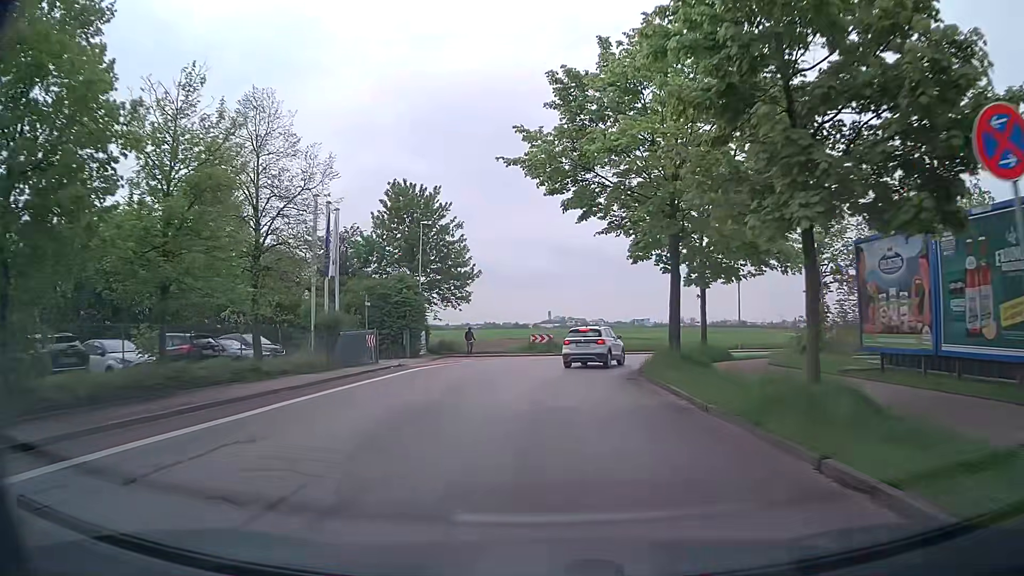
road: tertiary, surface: asphalt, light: Day
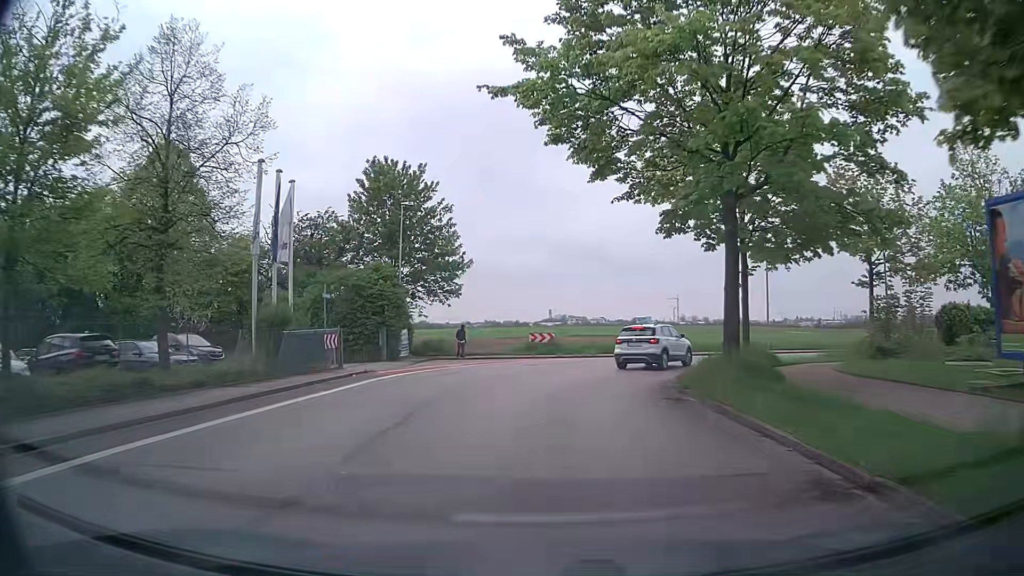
(0.0, +6.1) m; 0°
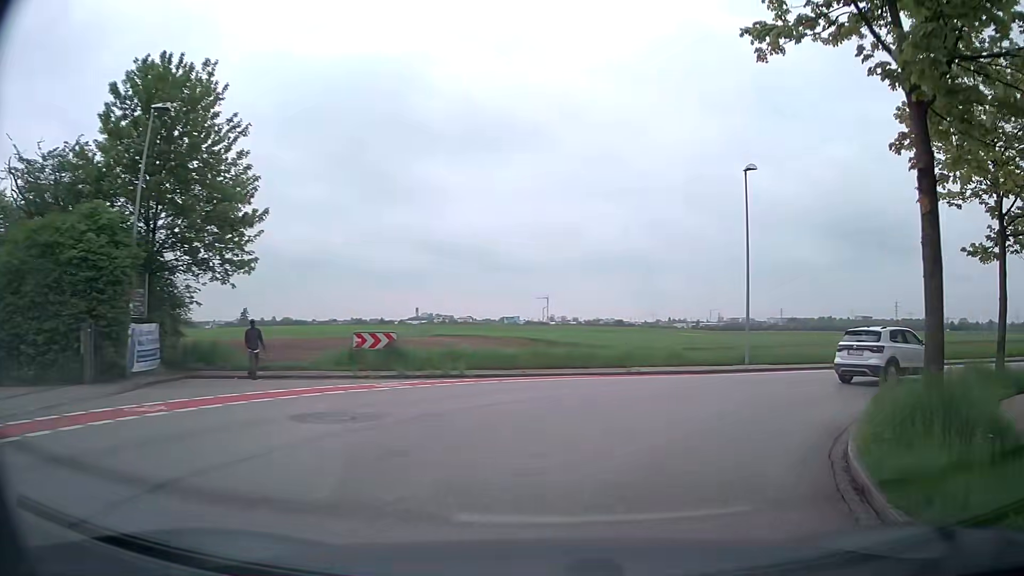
(+1.0, +16.3) m; +12°
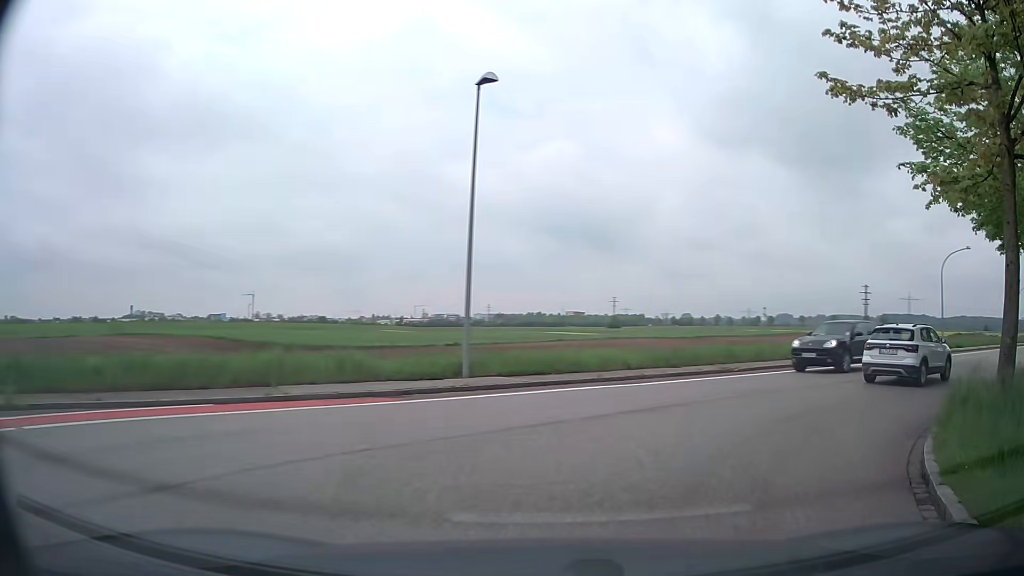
(+1.6, +9.3) m; +26°
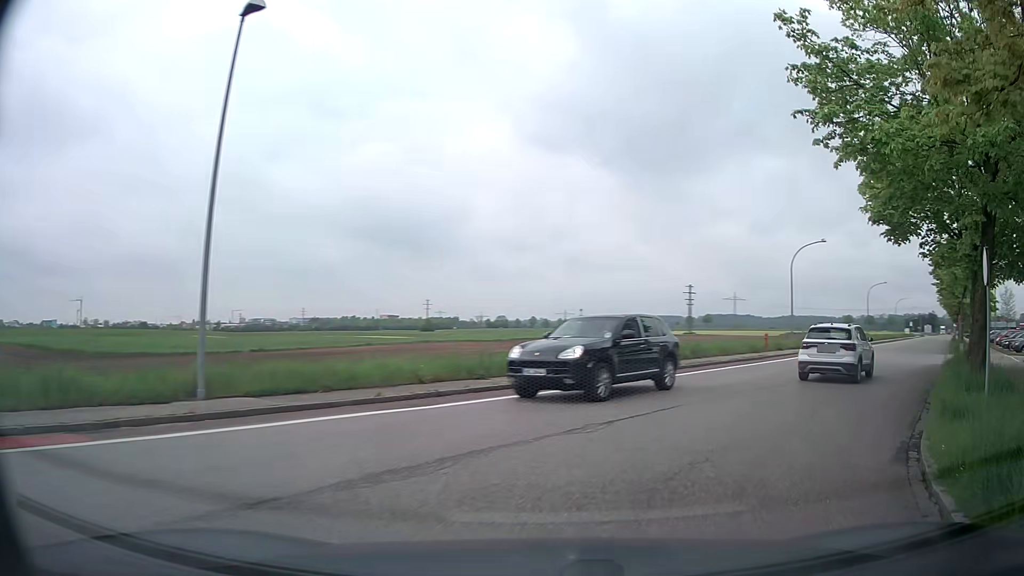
(+0.6, +4.5) m; +15°
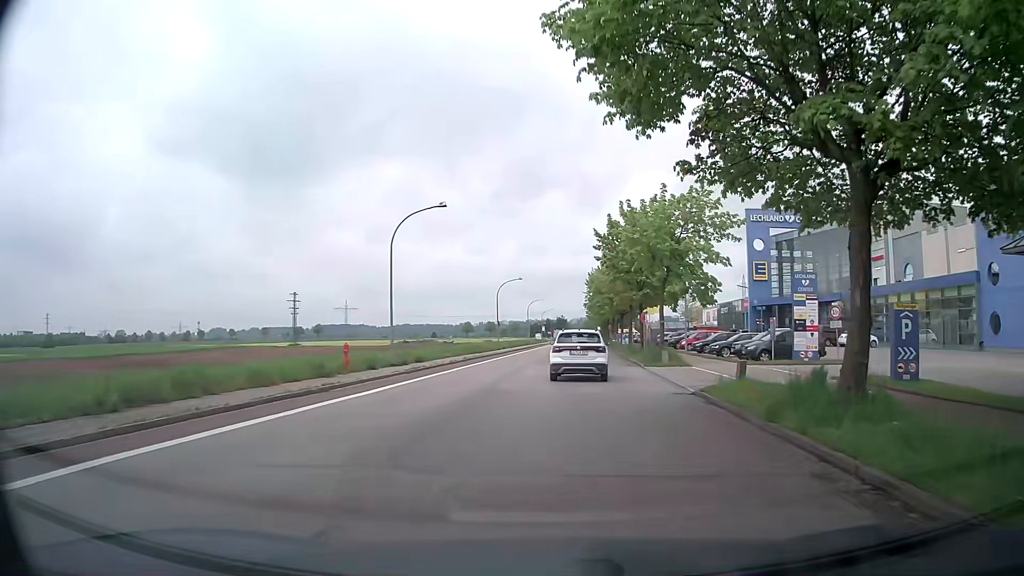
(+5.2, +14.4) m; +33°
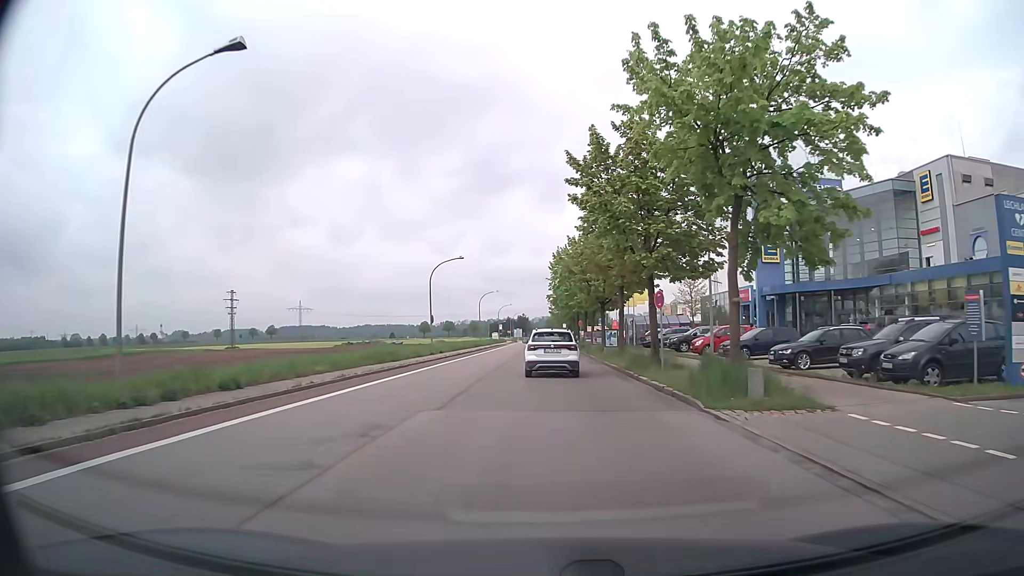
(+0.6, +18.3) m; +3°
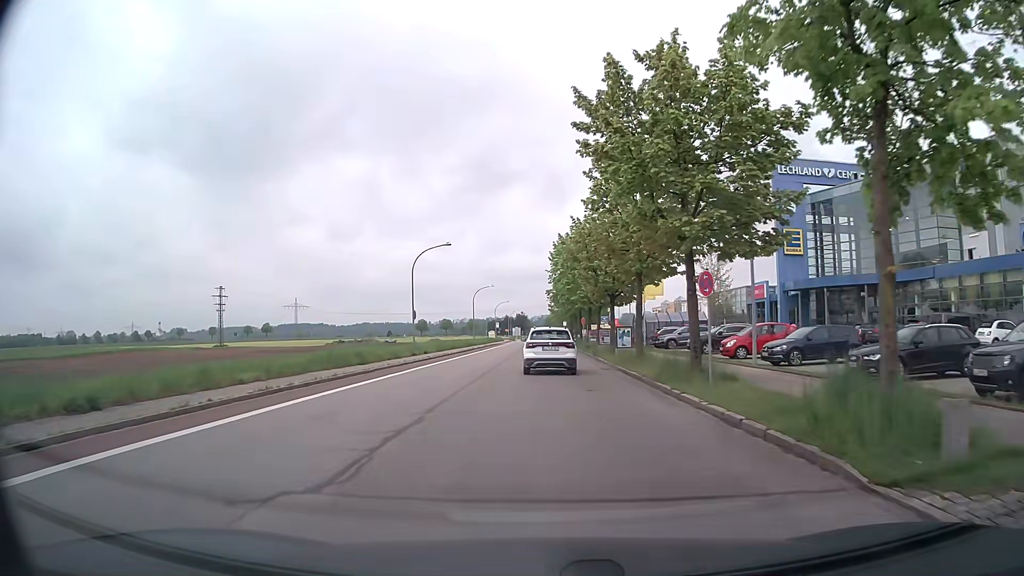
(0.0, +6.7) m; 0°
(0, +10) (0, +20) (0, +30) (0, +40) (0, +50) (0, +60) (0, +70) (0, +80) (0, +90) (0, +100) m
